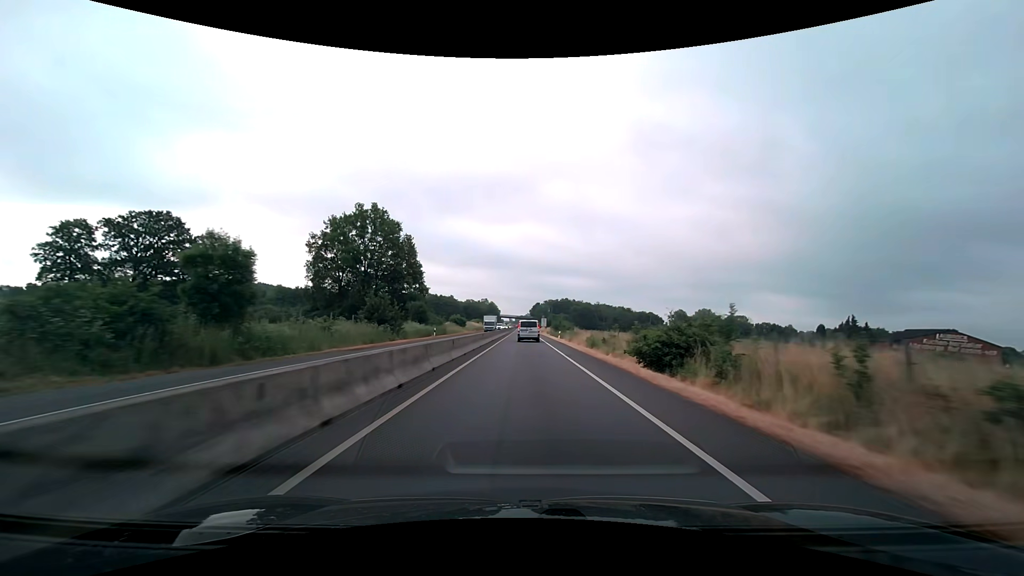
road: trunk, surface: asphalt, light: Day
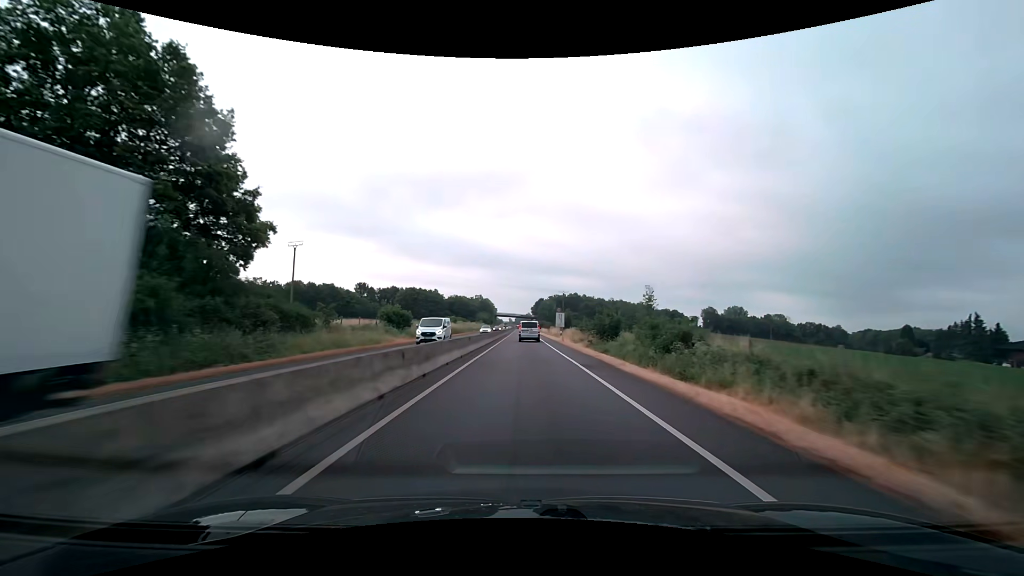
(0.0, +54.1) m; 0°
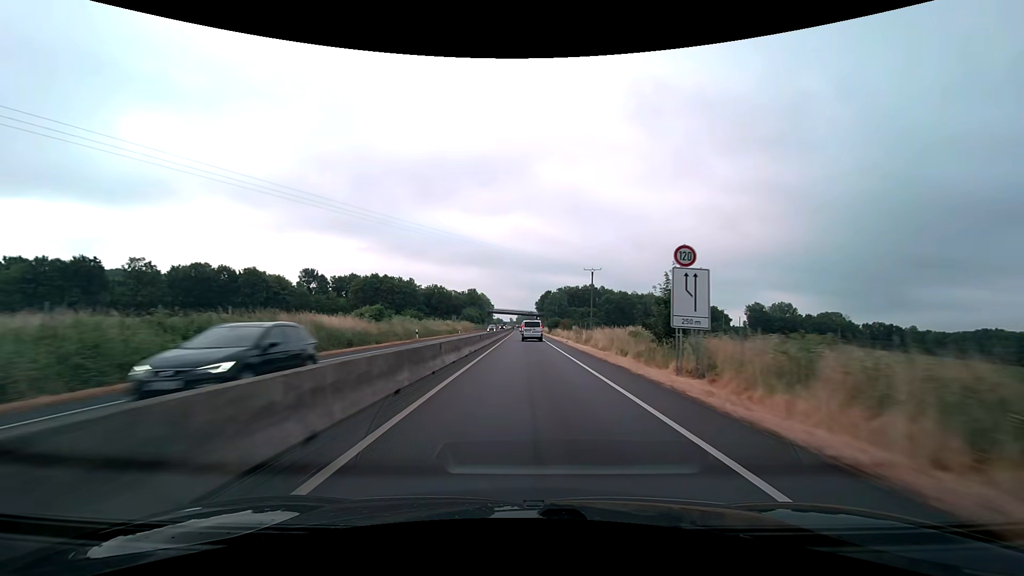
(-0.1, +55.7) m; 0°
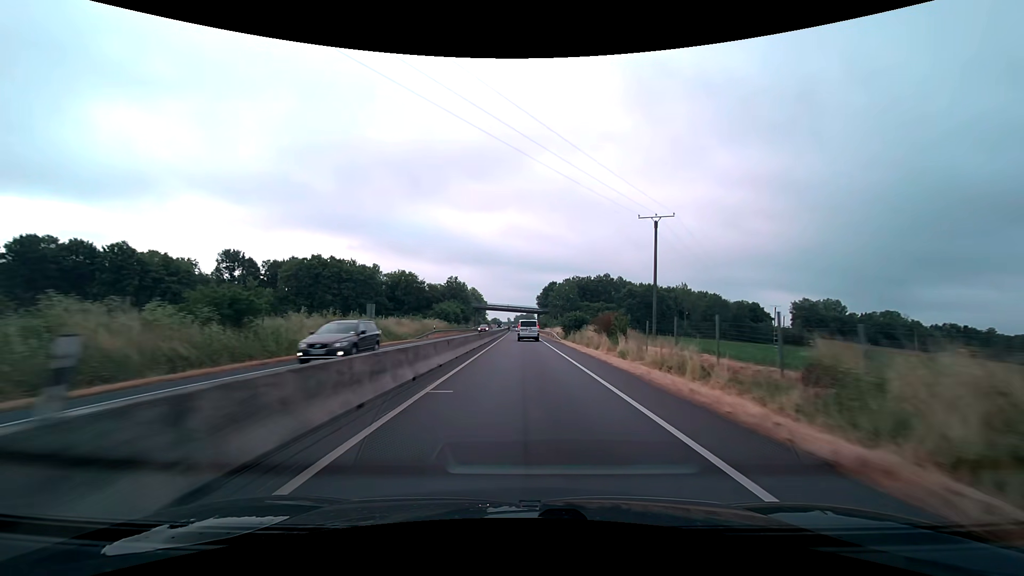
(+0.2, +42.0) m; 0°
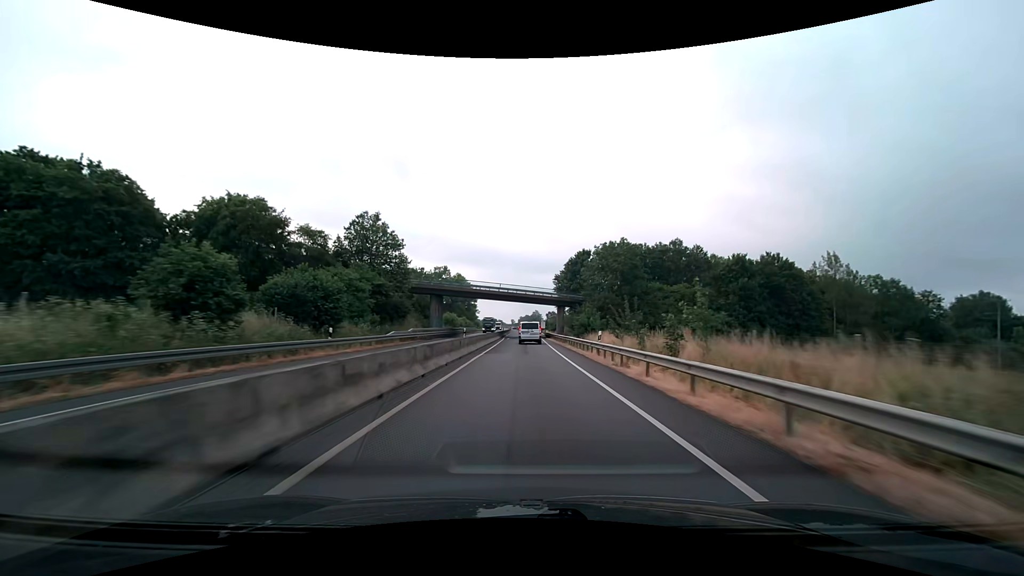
(-0.2, +71.5) m; 0°
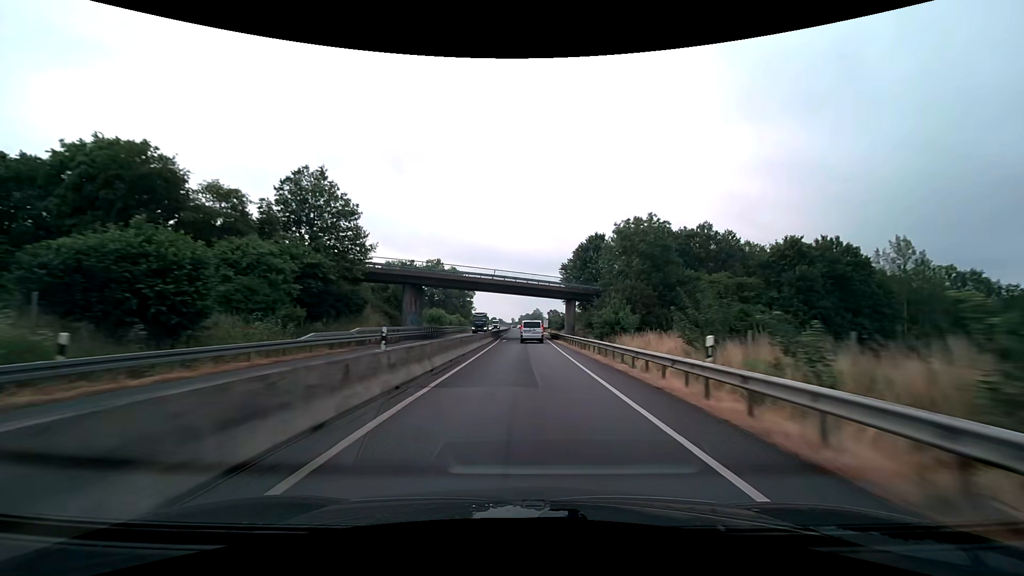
(0.0, +15.0) m; 0°
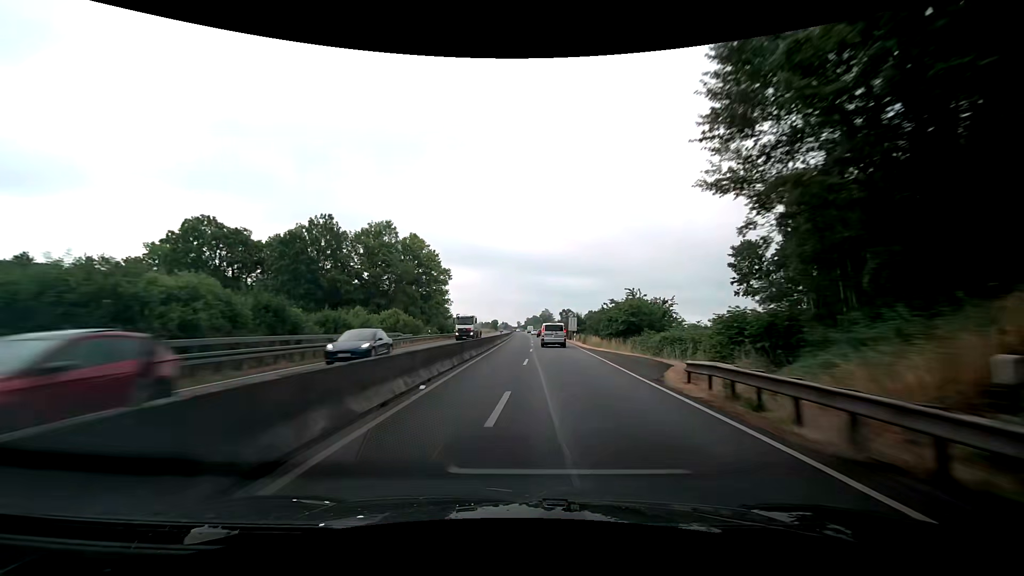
(-0.2, +62.6) m; 0°
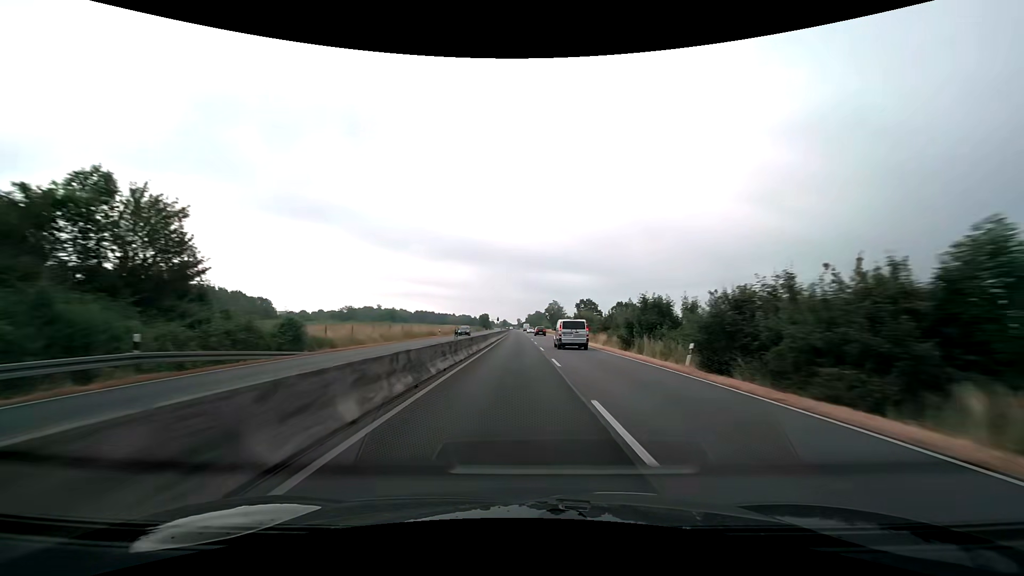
(-1.1, +86.9) m; -1°
(0, +10) (0, +20) (0, +30) (0, +40) (0, +50) (-1, +60) (-1, +70) (-1, +80) (-1, +90) (-1, +100) m
